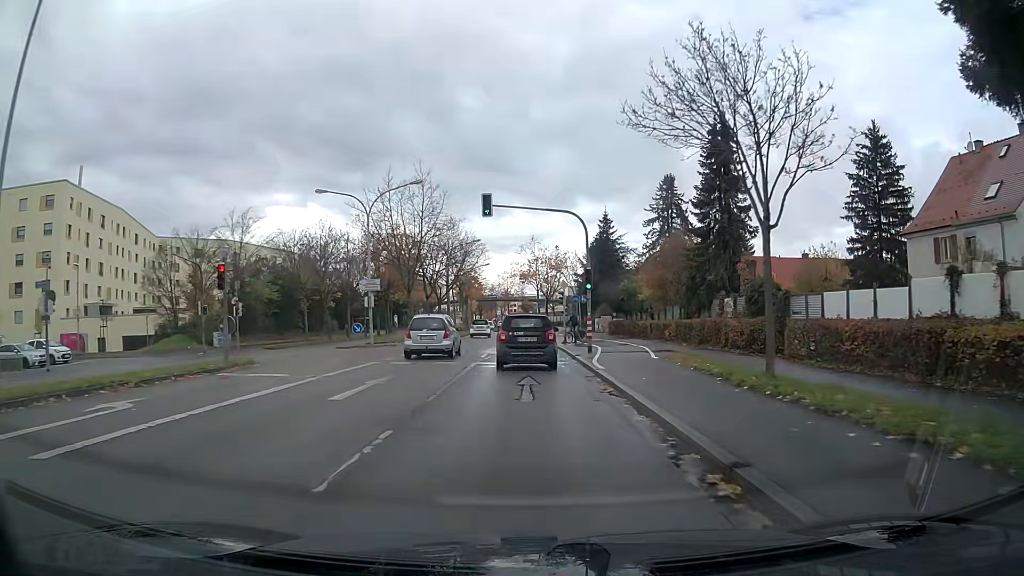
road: primary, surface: asphalt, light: Day
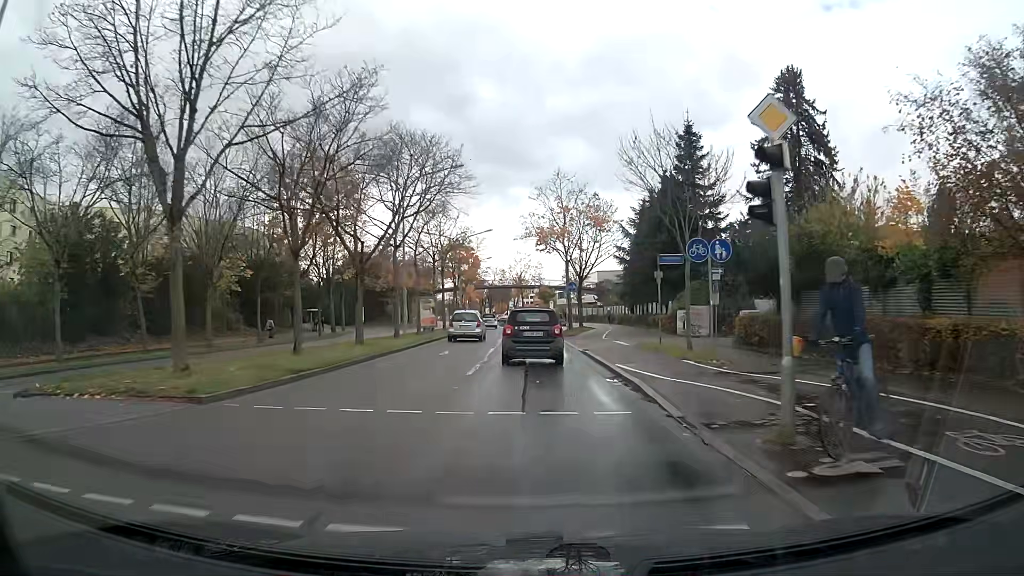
(-0.6, +32.9) m; -2°
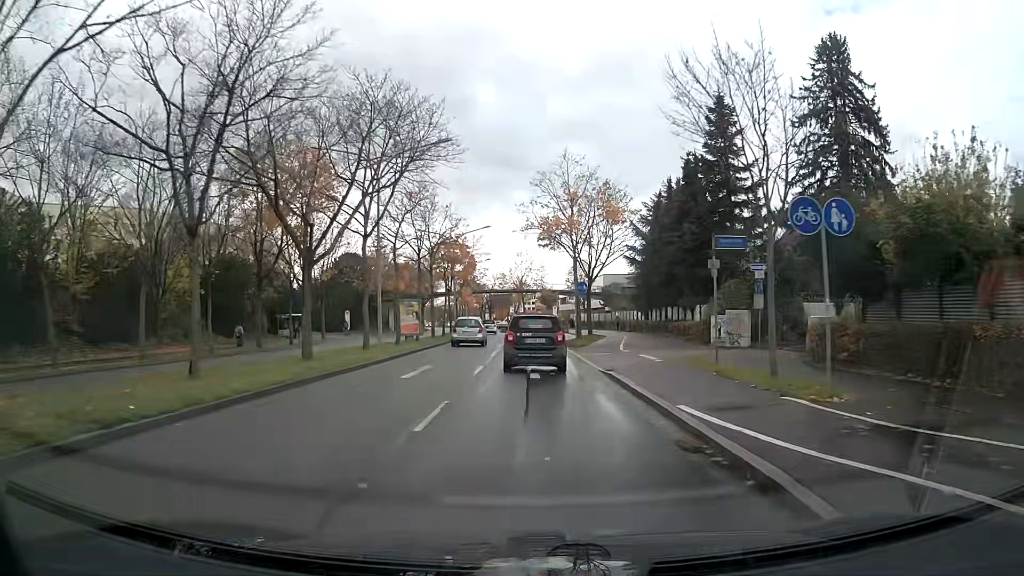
(0.0, +6.8) m; 0°
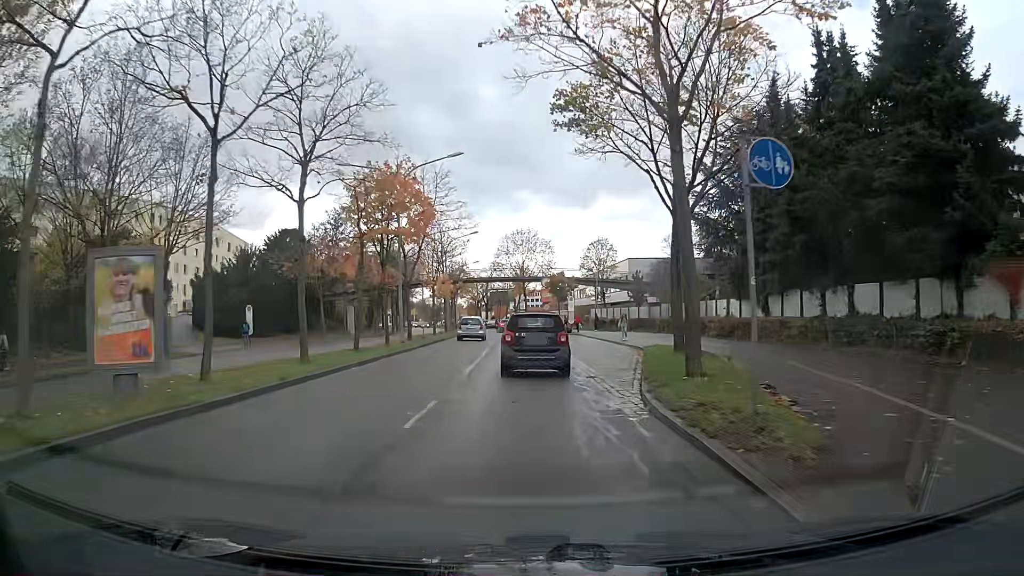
(-0.1, +26.9) m; 0°
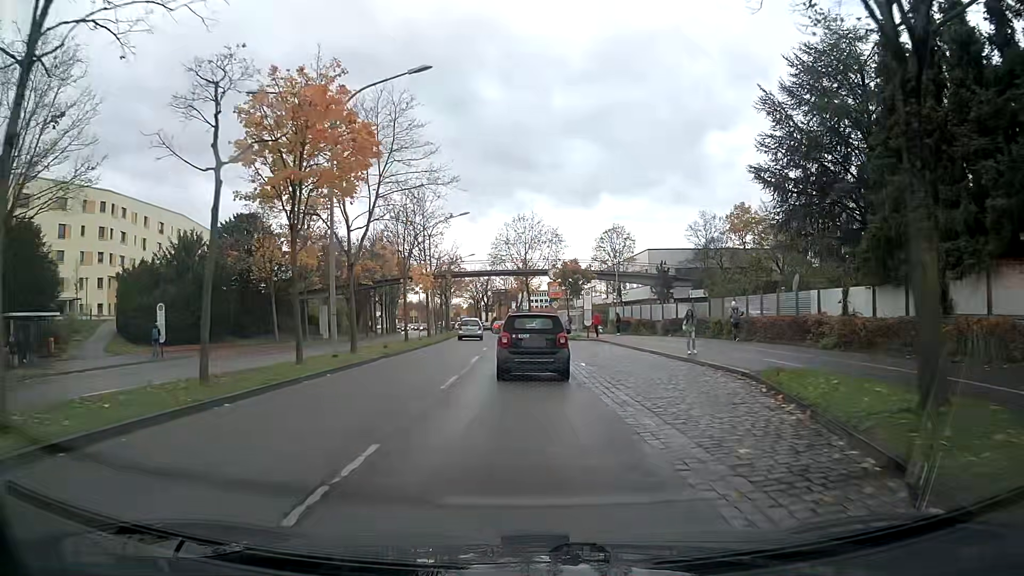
(0.0, +12.5) m; 0°
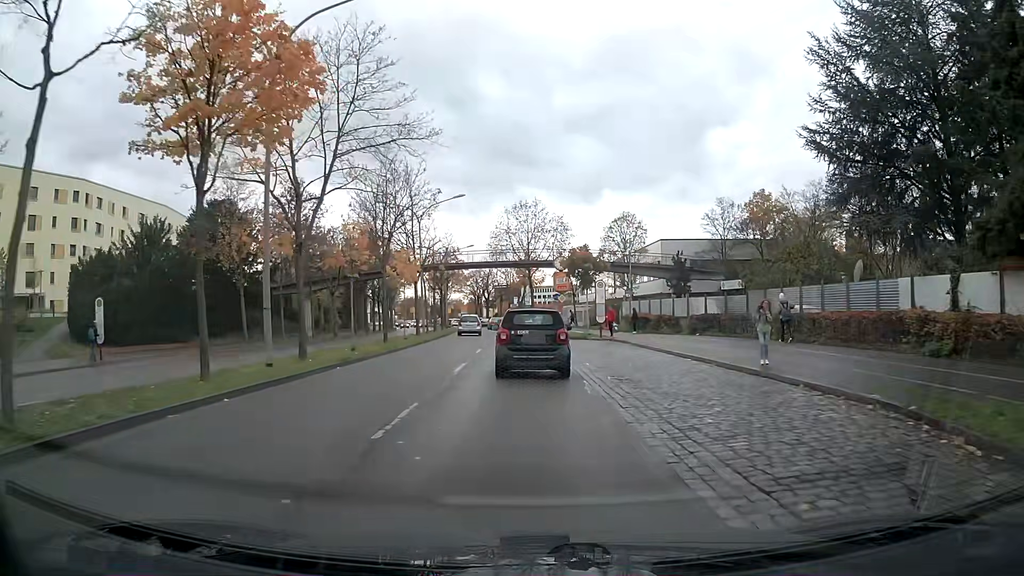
(0.0, +6.0) m; 0°
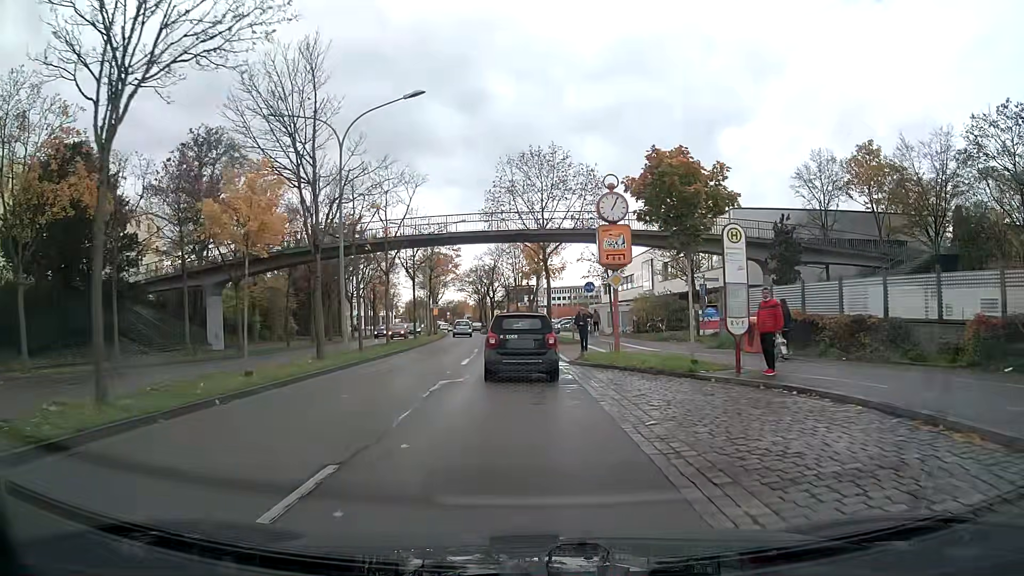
(-0.2, +22.2) m; -2°
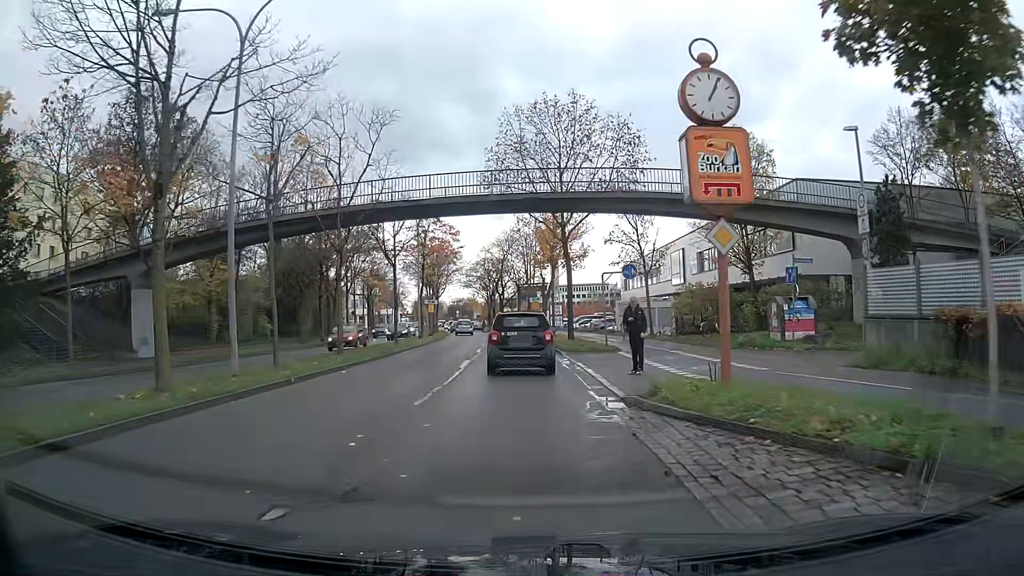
(-0.1, +10.4) m; -1°
(0, +10) (0, +20) (-1, +30) (-1, +40) (-2, +50) (-2, +60) (-3, +70) (-5, +80) (-6, +90) (-7, +100) m
